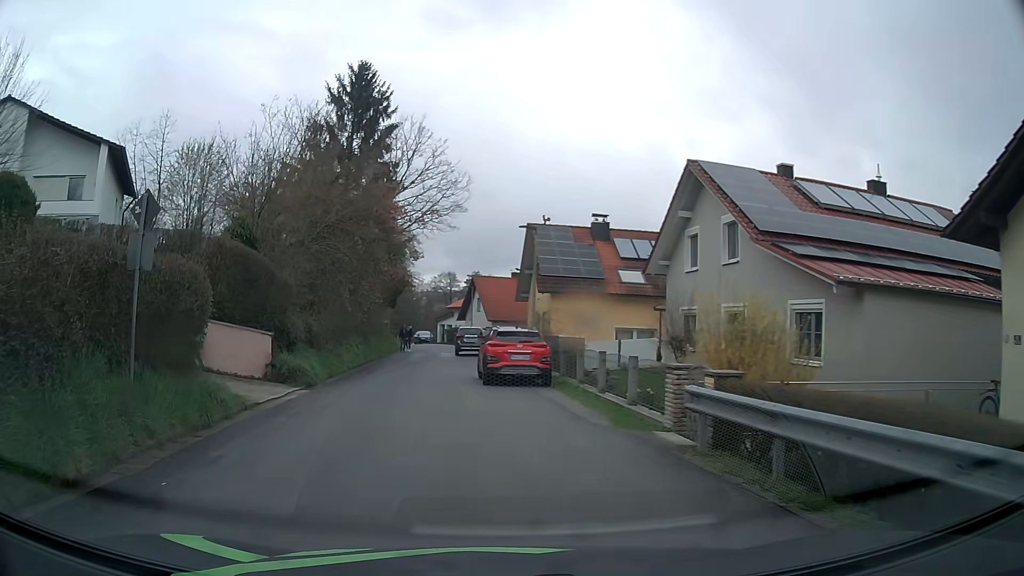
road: residential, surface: asphalt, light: Day
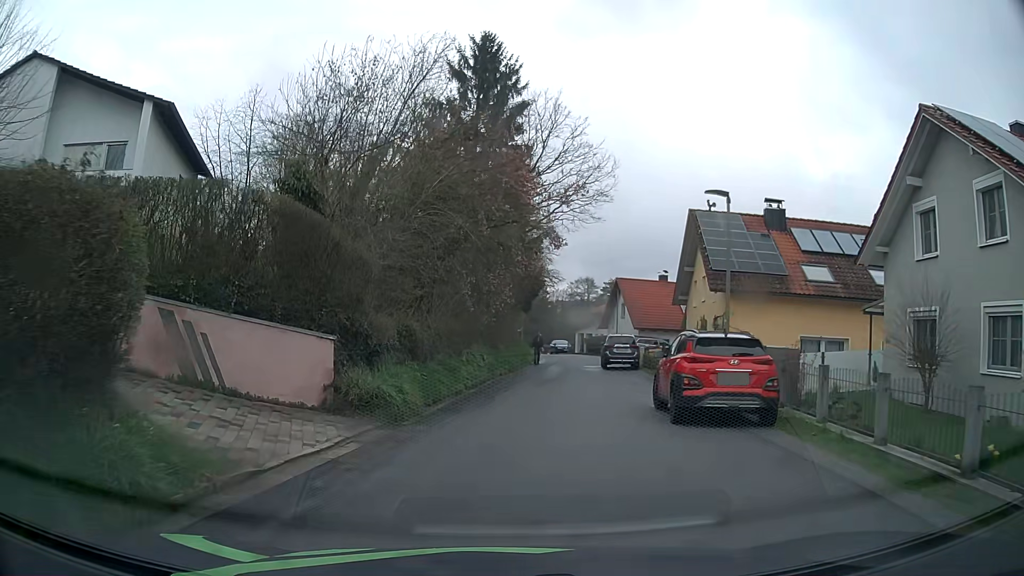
(-0.9, +6.8) m; -12°
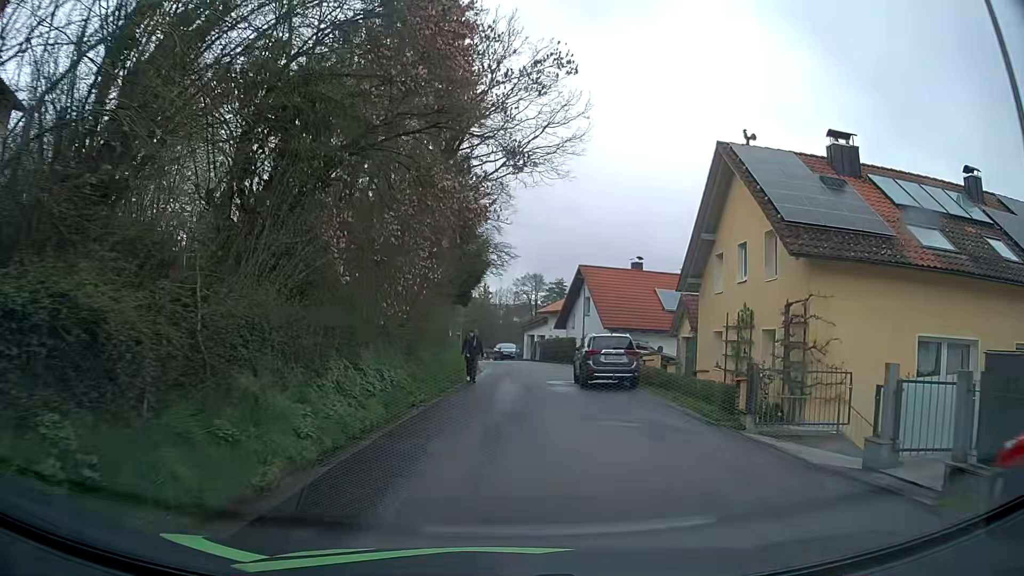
(+0.2, +11.8) m; +4°
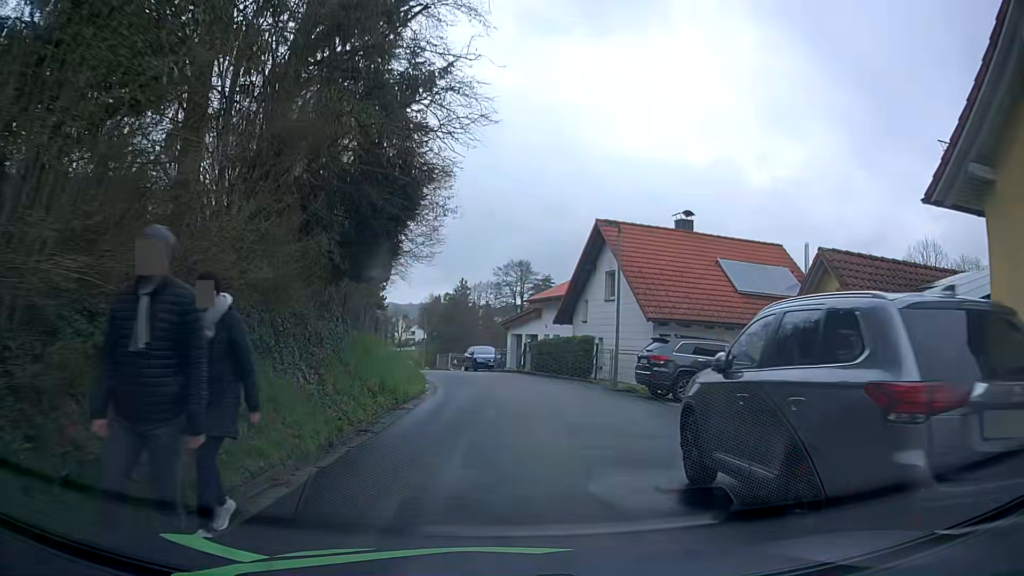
(+0.5, +17.3) m; +1°
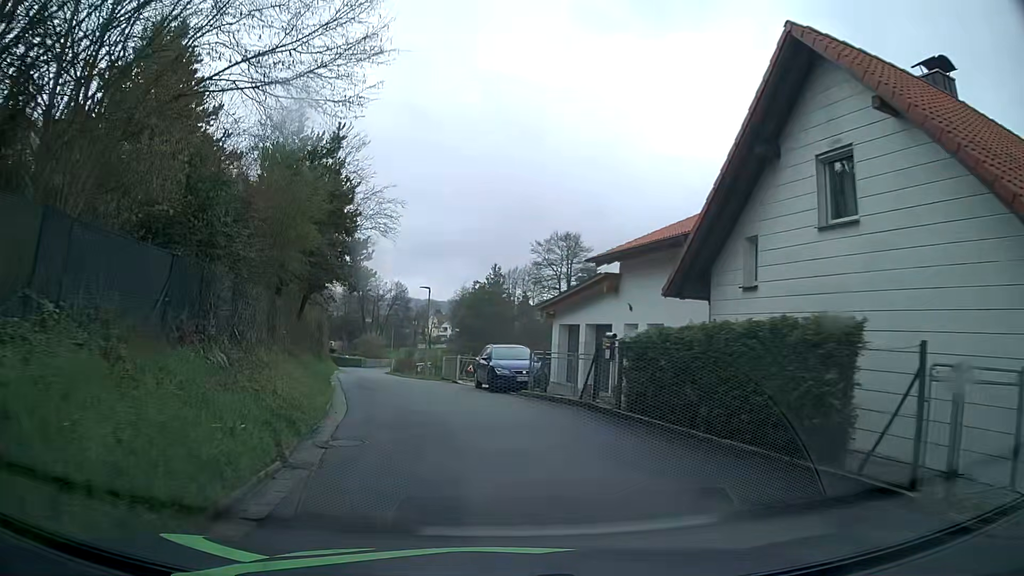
(+0.1, +18.1) m; -3°
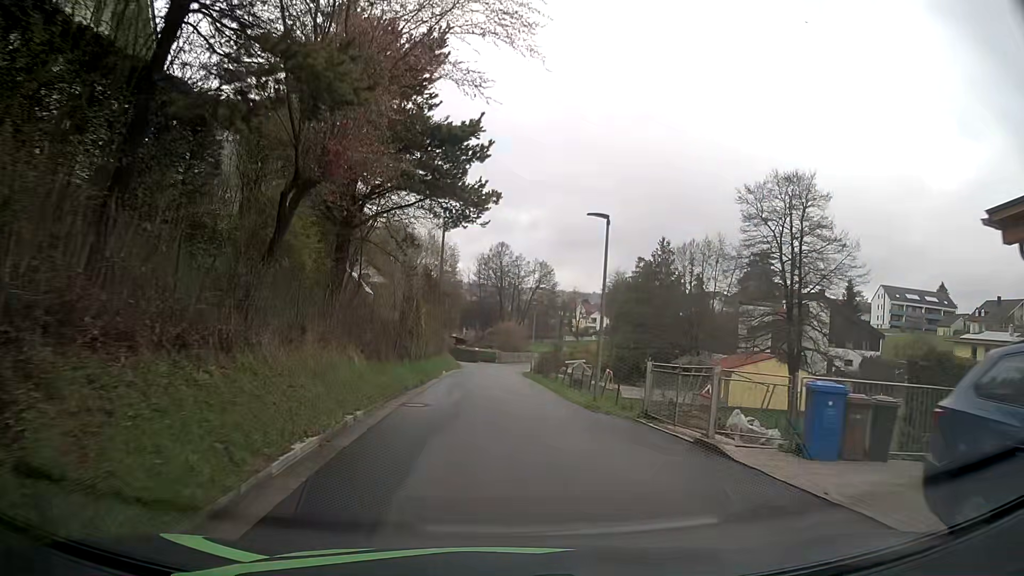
(-2.5, +19.5) m; -11°
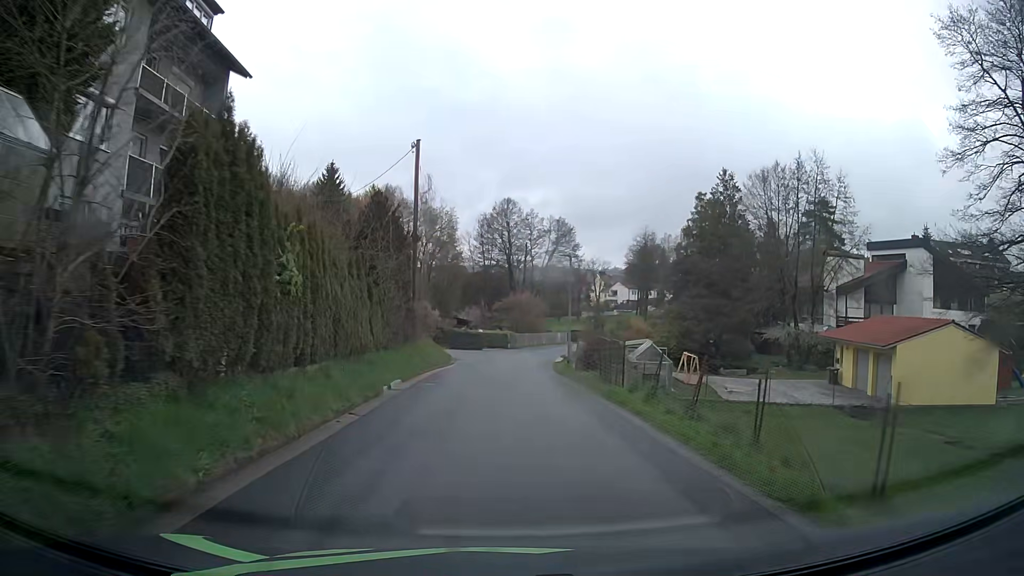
(-0.5, +21.5) m; -1°
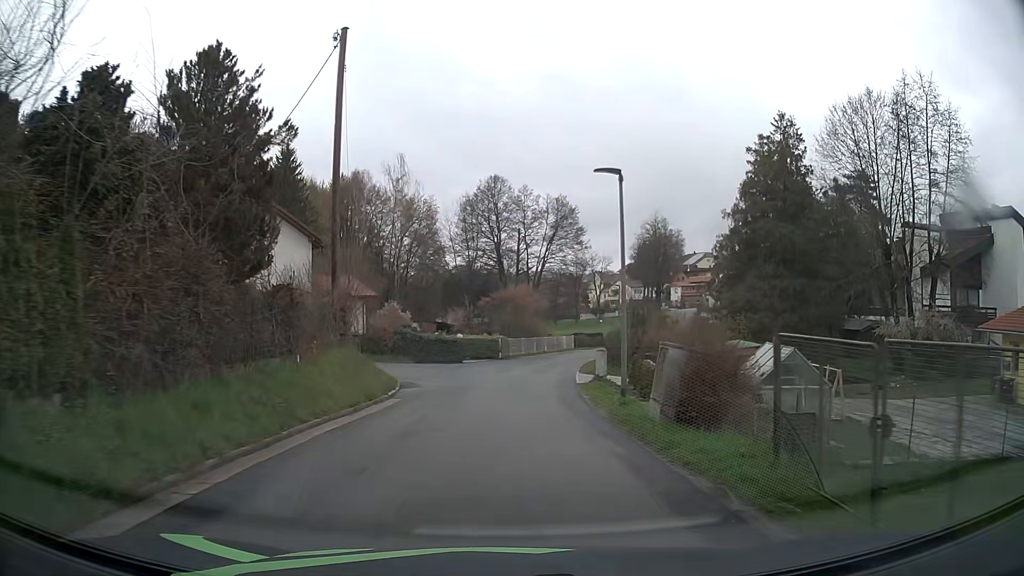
(-0.1, +16.1) m; 0°
